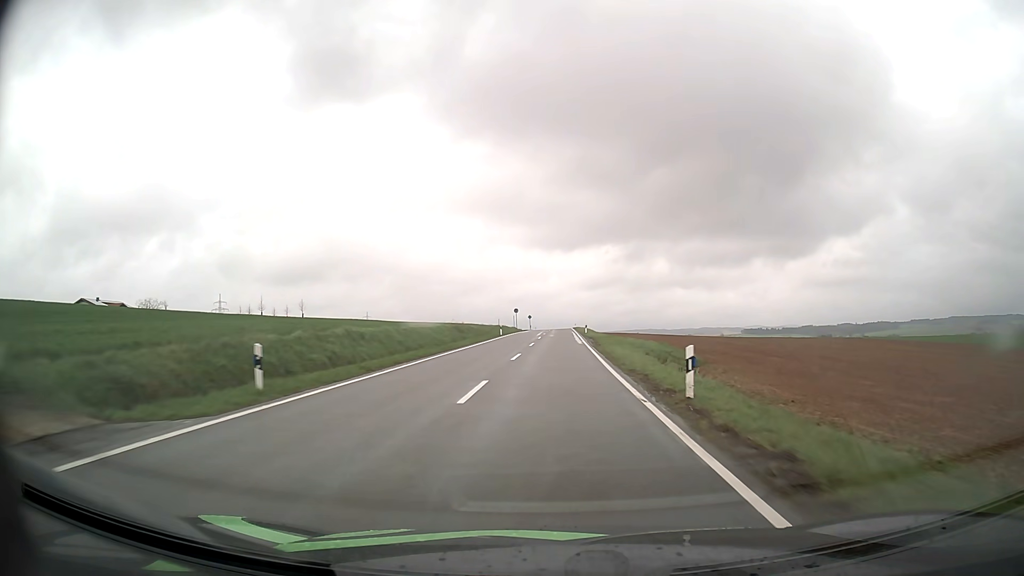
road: tertiary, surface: asphalt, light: Day
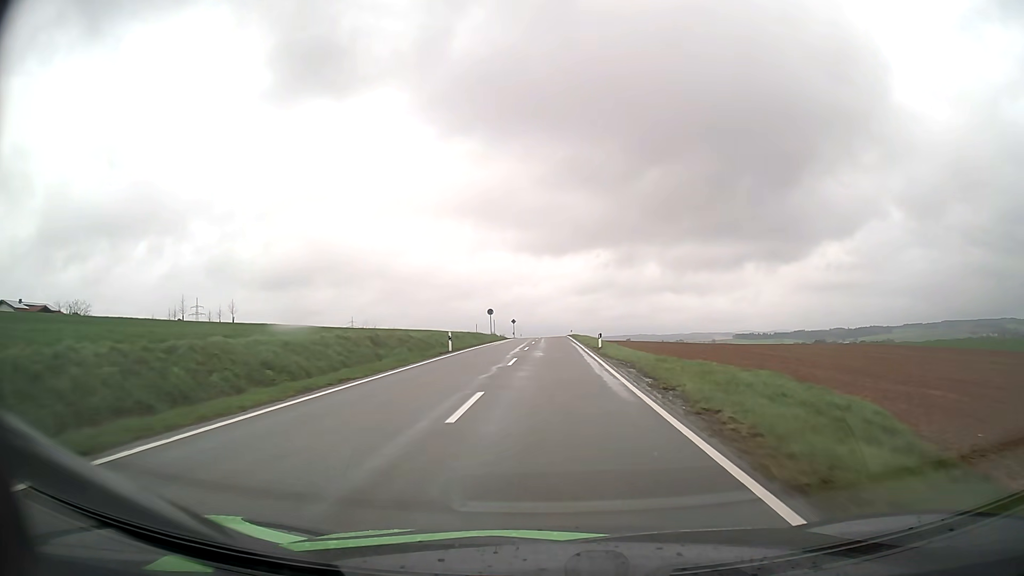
(+0.2, +26.7) m; +1°
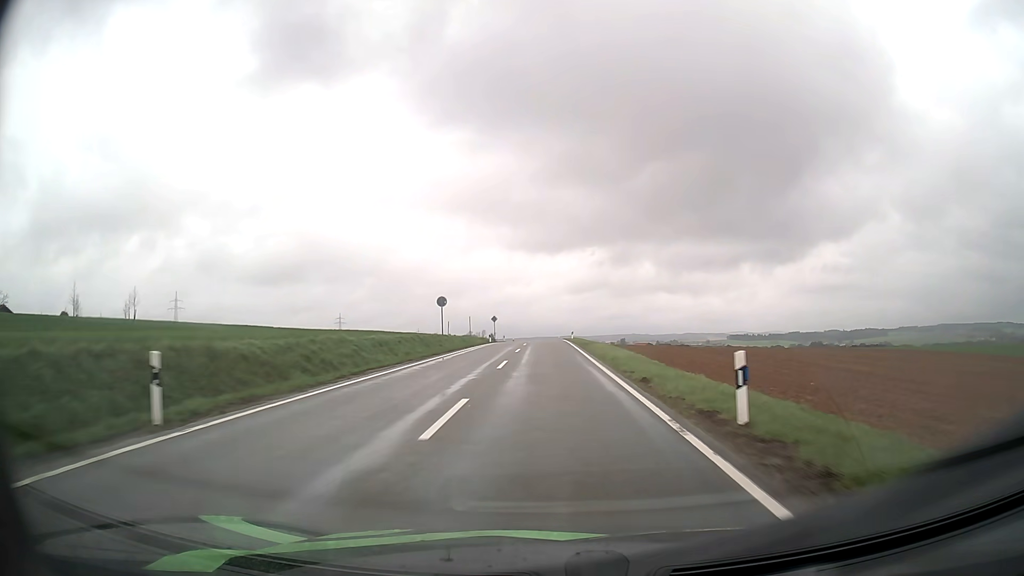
(+0.1, +26.6) m; +1°
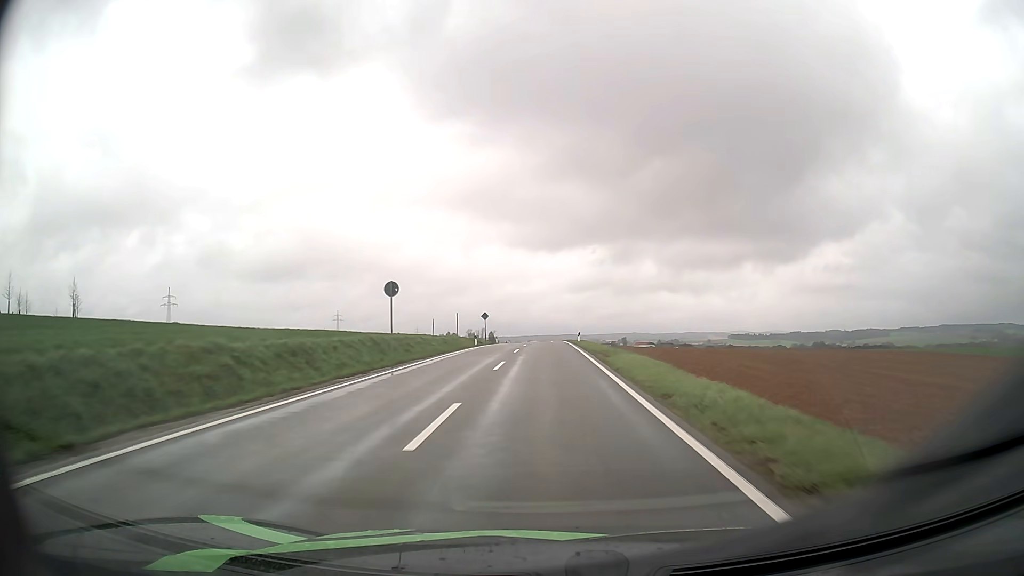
(0.0, +12.9) m; 0°
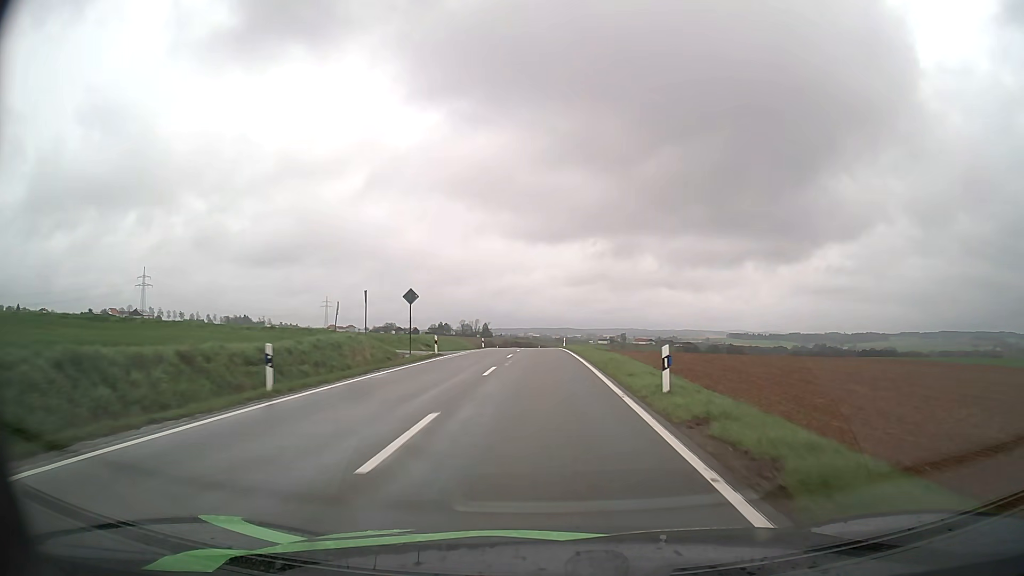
(0.0, +37.9) m; 0°
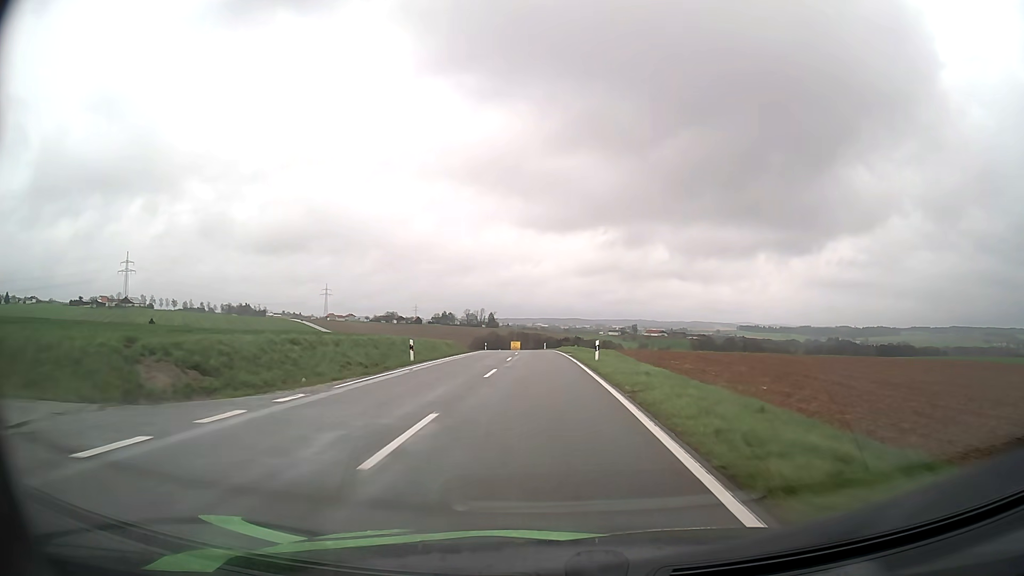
(0.0, +36.7) m; -1°
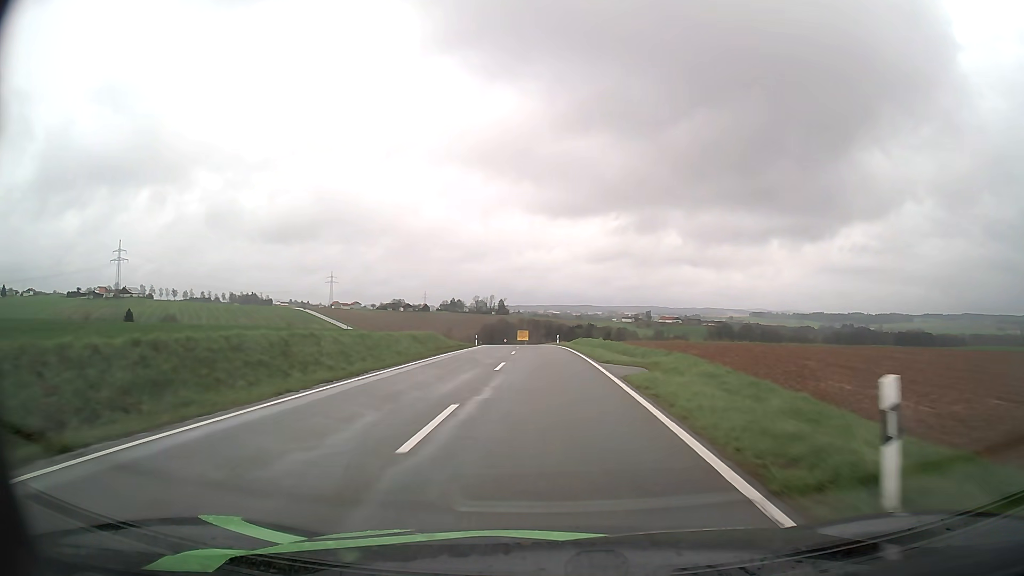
(-0.2, +24.2) m; -1°
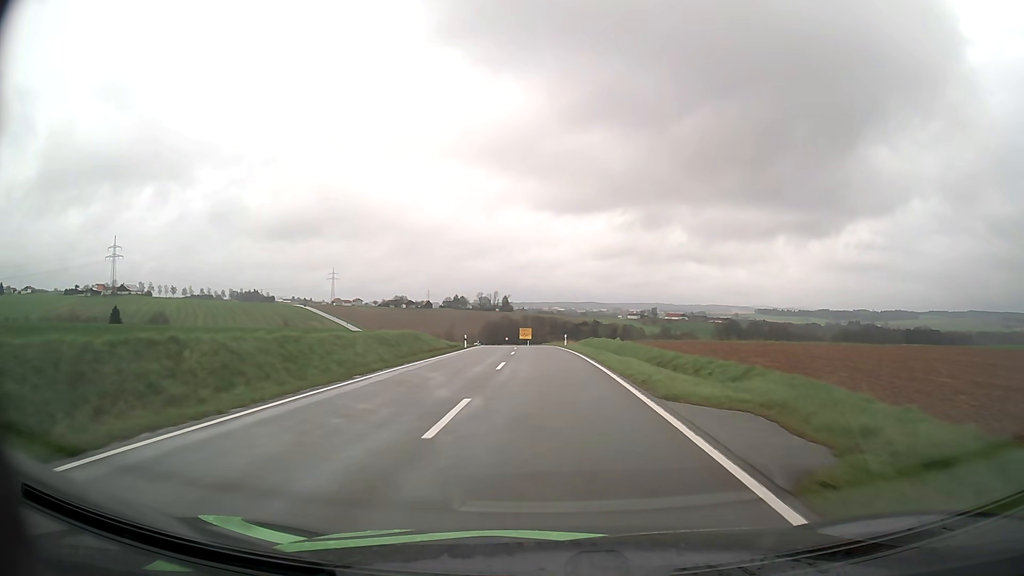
(-0.1, +11.8) m; -1°
(0, +10) (0, +20) (0, +30) (0, +40) (-1, +50) (-1, +60) (-2, +70) (-2, +80) (-3, +90) (-4, +100) m
